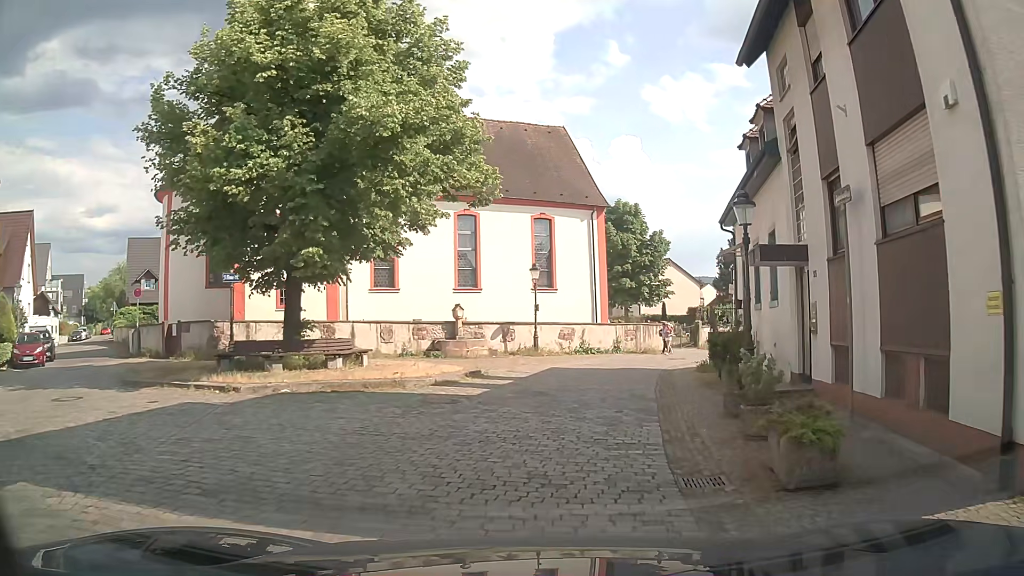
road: residential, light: Day
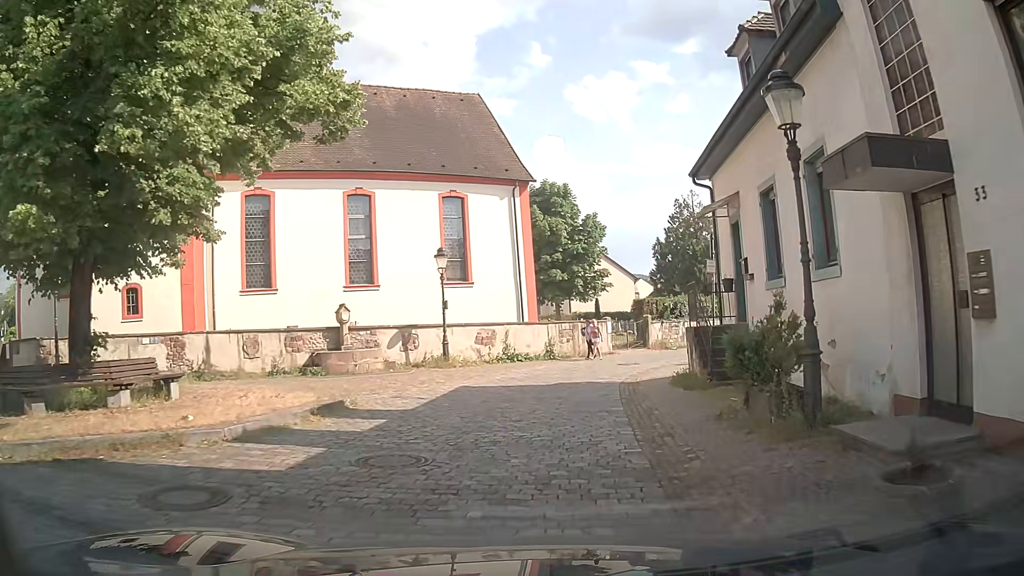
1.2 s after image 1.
(+0.5, +6.6) m; +6°
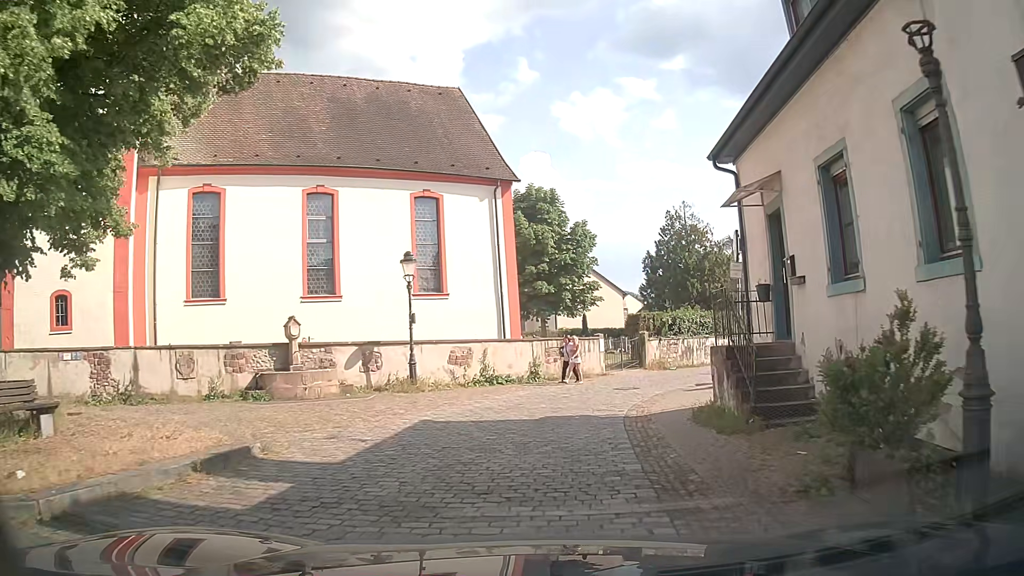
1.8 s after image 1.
(+0.1, +3.3) m; +1°
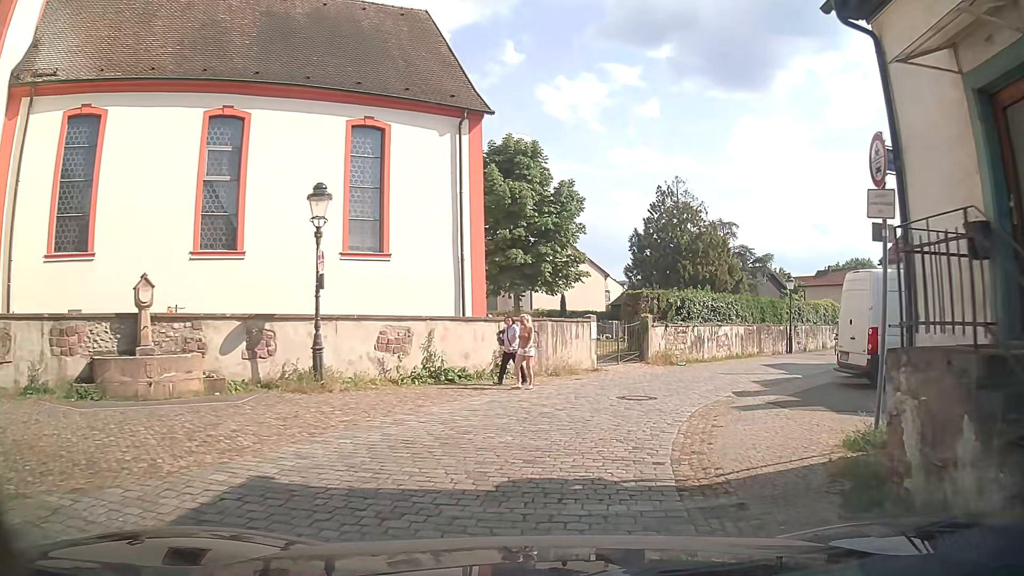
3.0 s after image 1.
(+0.2, +6.5) m; +3°
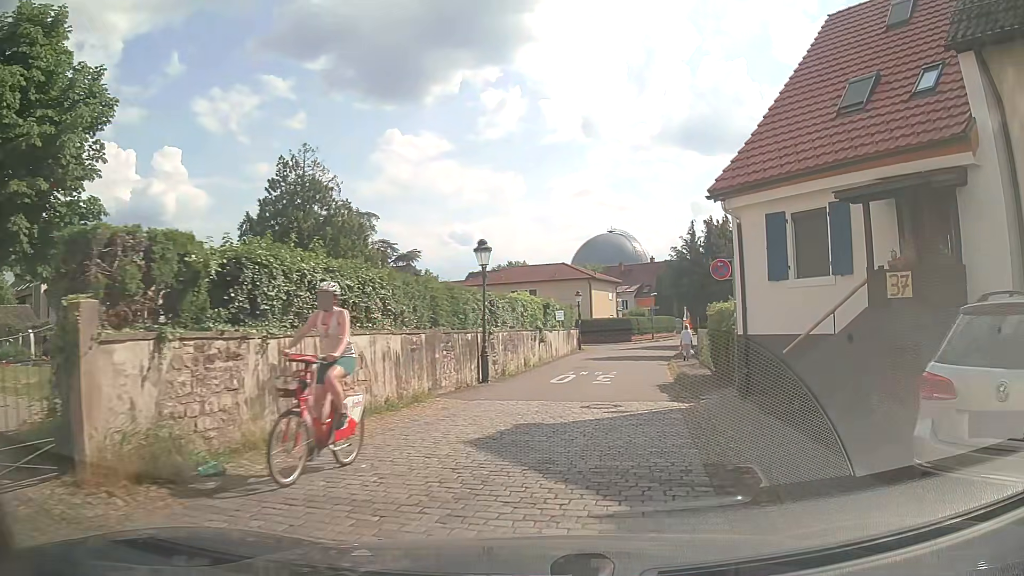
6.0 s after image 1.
(+3.7, +15.5) m; +33°
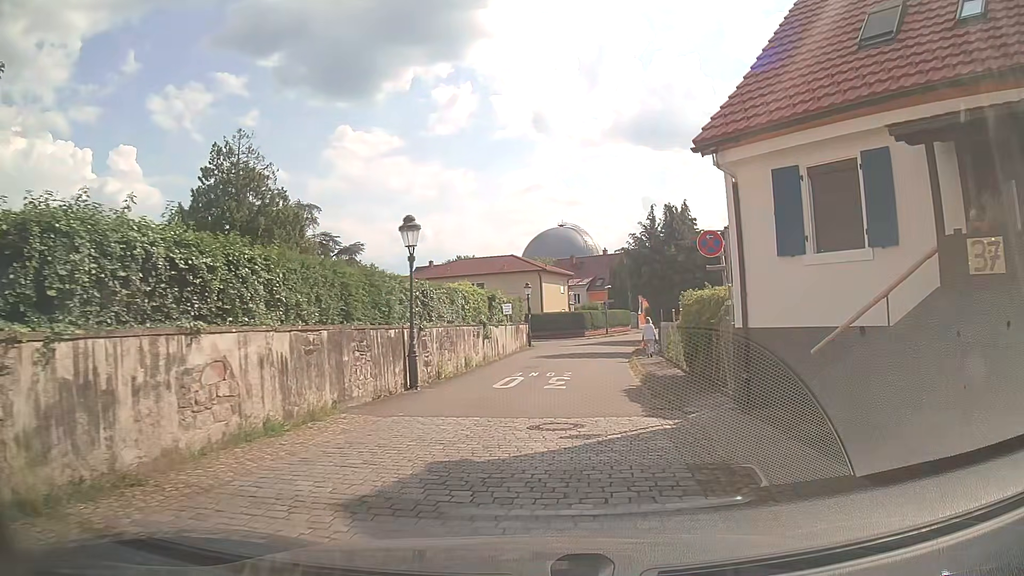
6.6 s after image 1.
(+0.1, +3.3) m; +3°
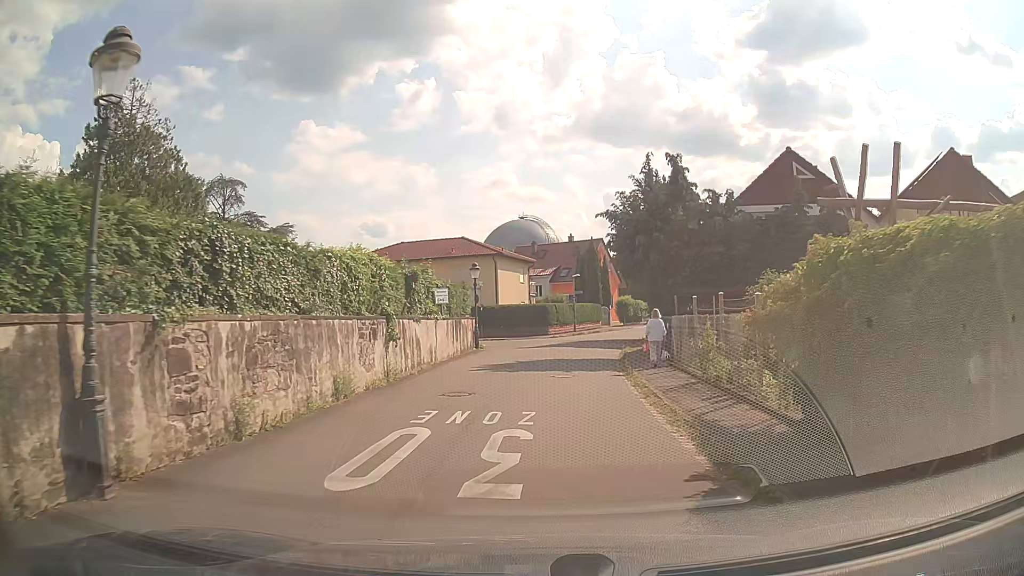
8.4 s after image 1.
(+0.4, +10.5) m; +4°
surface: asphalt
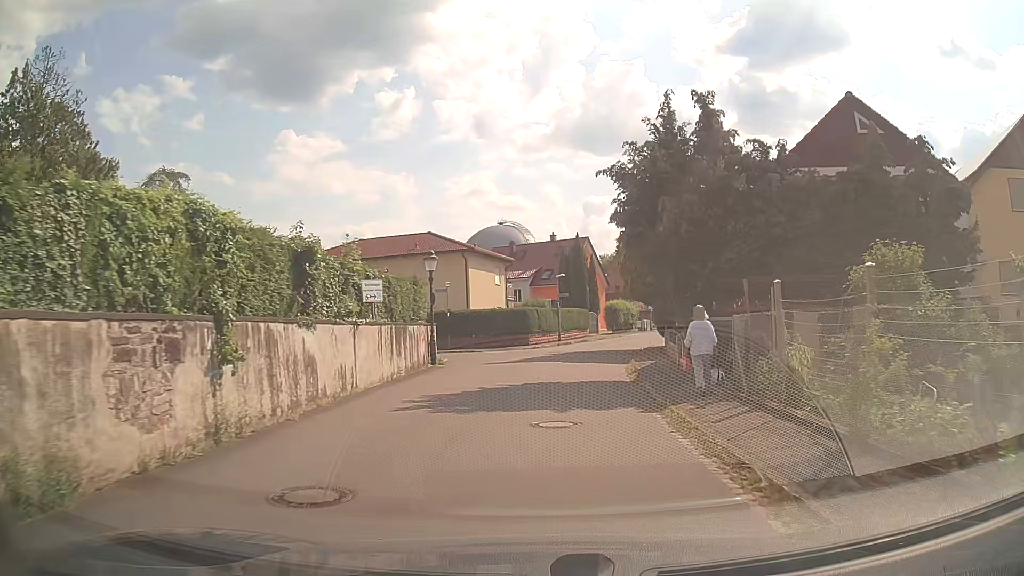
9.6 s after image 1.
(0.0, +7.8) m; +1°
